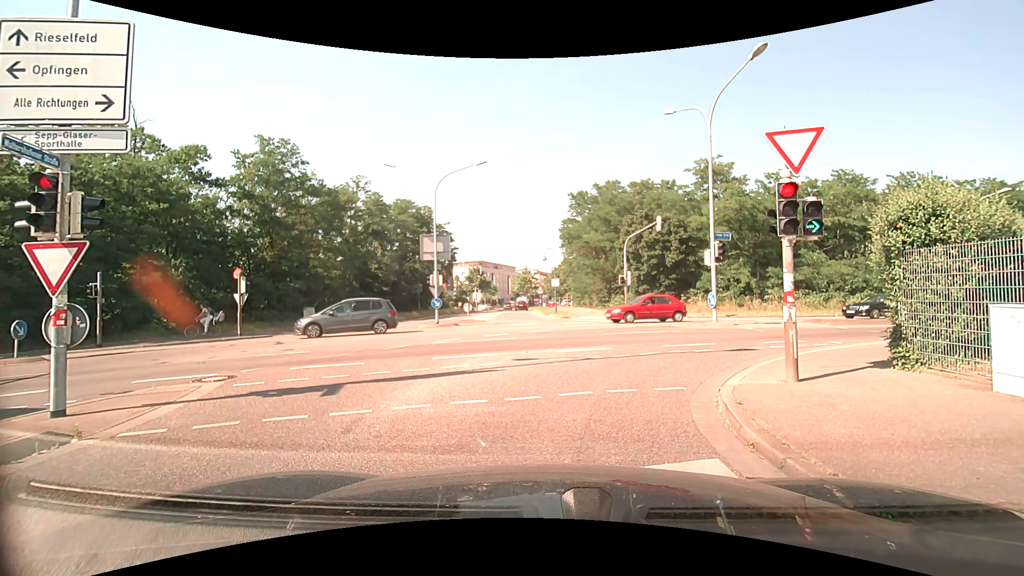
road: unclassified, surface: asphalt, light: Day
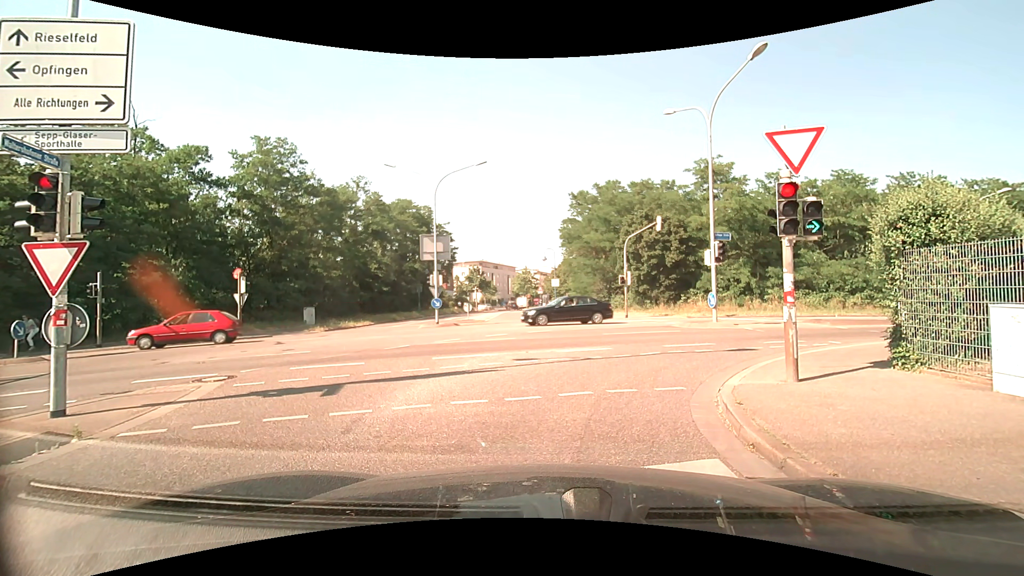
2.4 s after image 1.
(0.0, 0.0) m; 0°
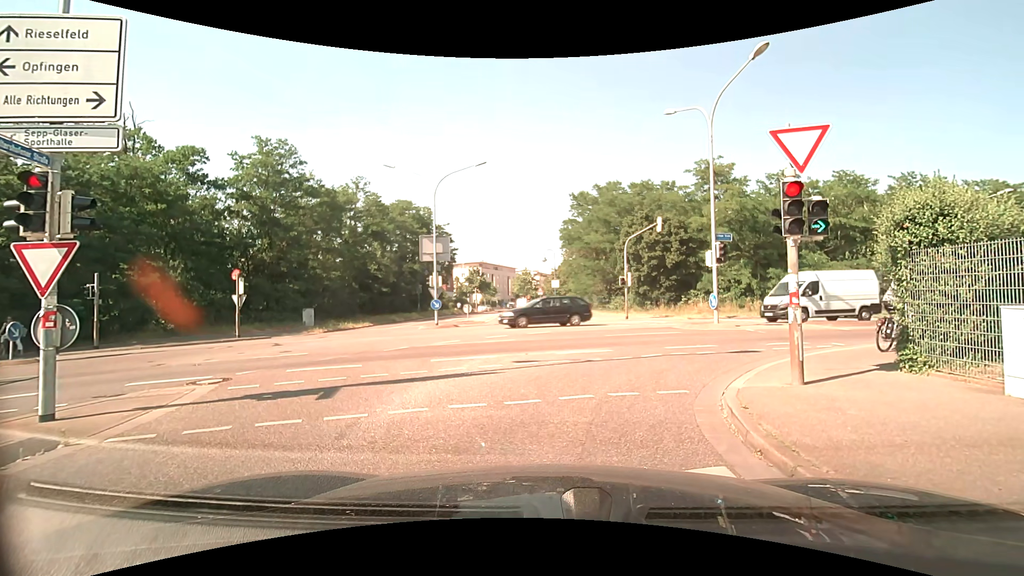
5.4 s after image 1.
(0.0, +0.1) m; 0°
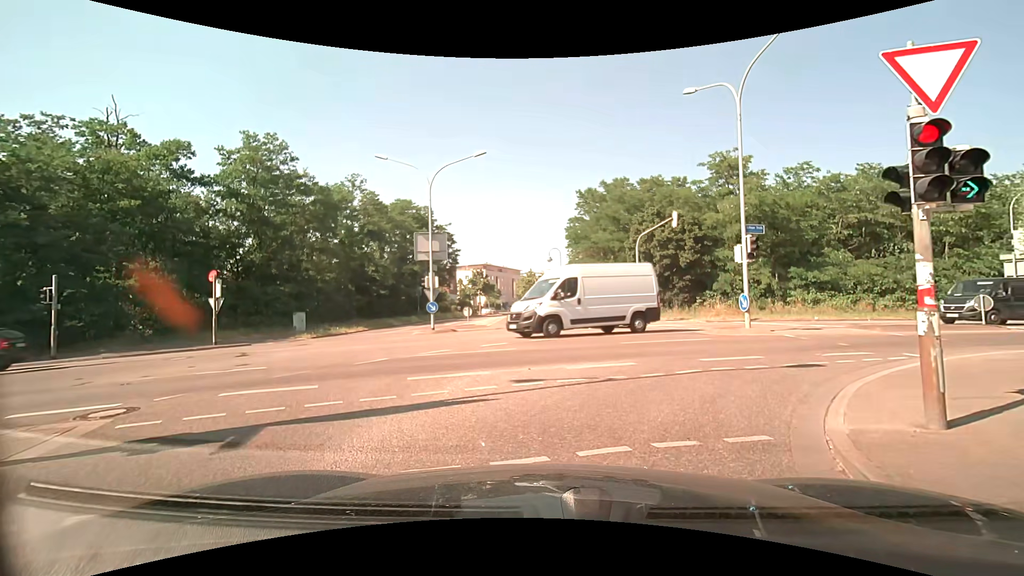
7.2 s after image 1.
(0.0, +2.5) m; -1°
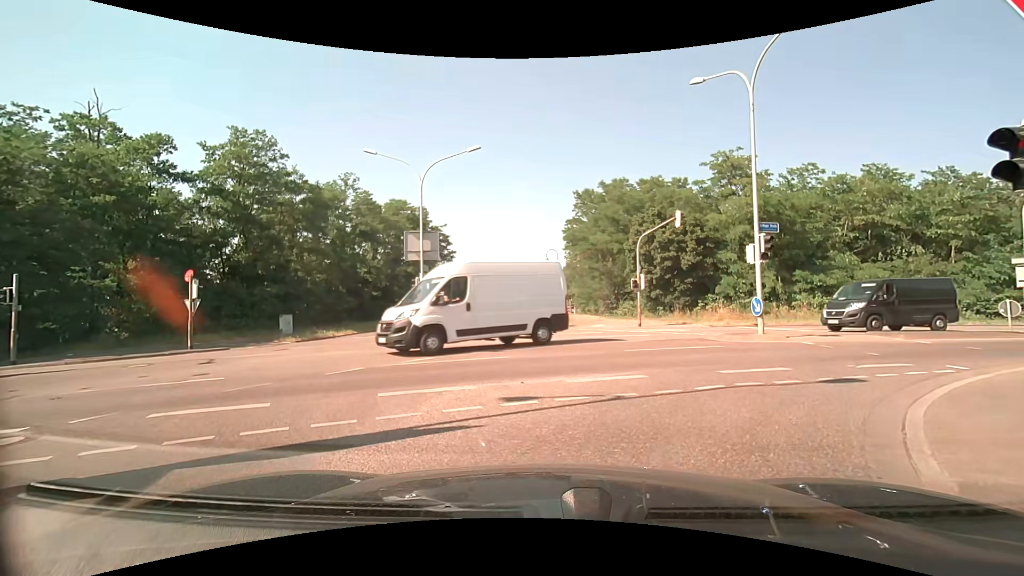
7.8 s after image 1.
(0.0, +1.4) m; +1°
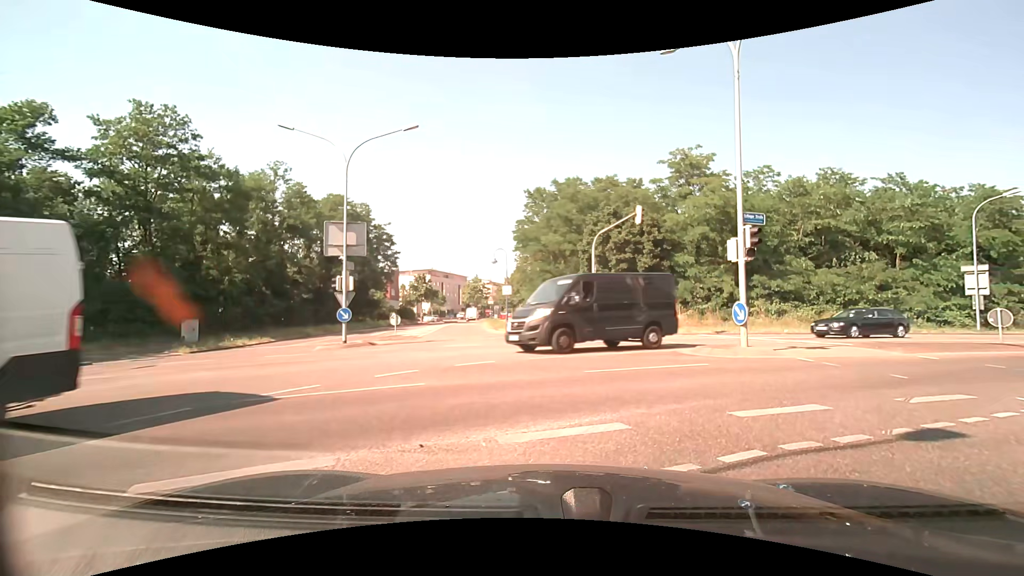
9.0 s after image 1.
(+0.1, +3.5) m; +6°
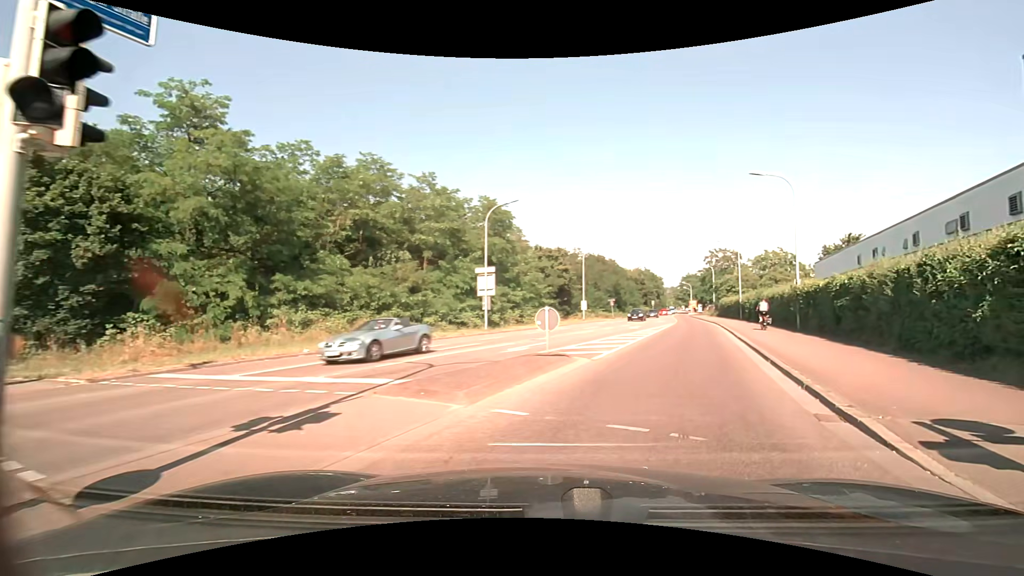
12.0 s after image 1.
(+4.1, +9.9) m; +49°
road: secondary
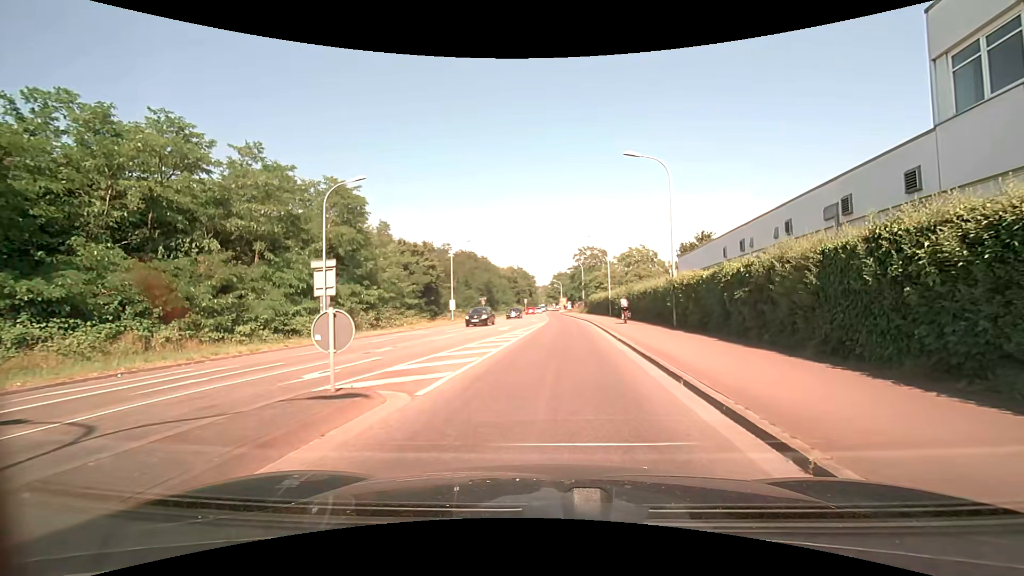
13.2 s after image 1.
(+0.8, +5.3) m; +12°
(+1, +10) (+1, +20) (+2, +30) (+3, +40) (+3, +50) (+3, +60) (+3, +70) (+3, +80) (+3, +90) (+3, +100) m
